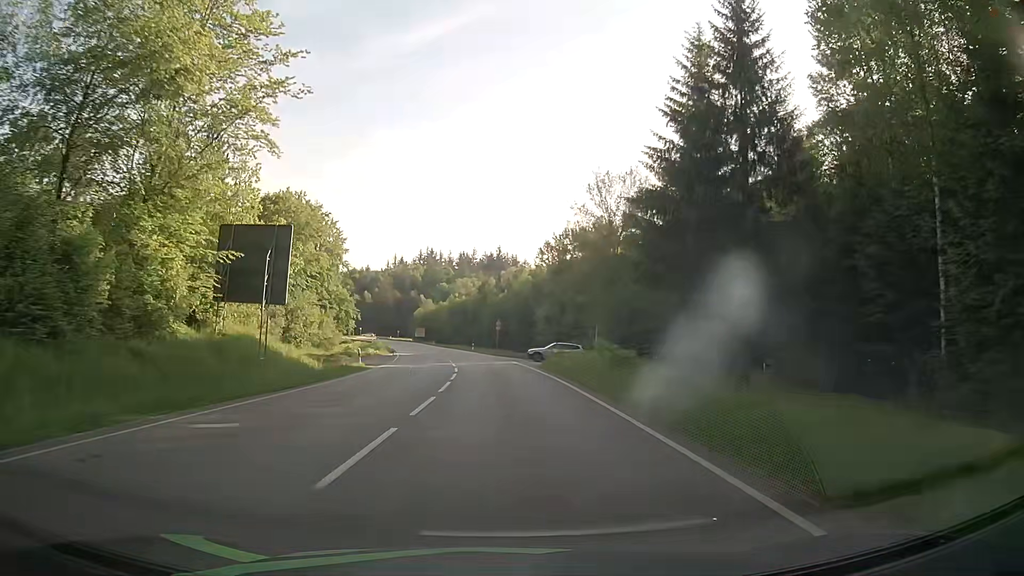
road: secondary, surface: asphalt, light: Day
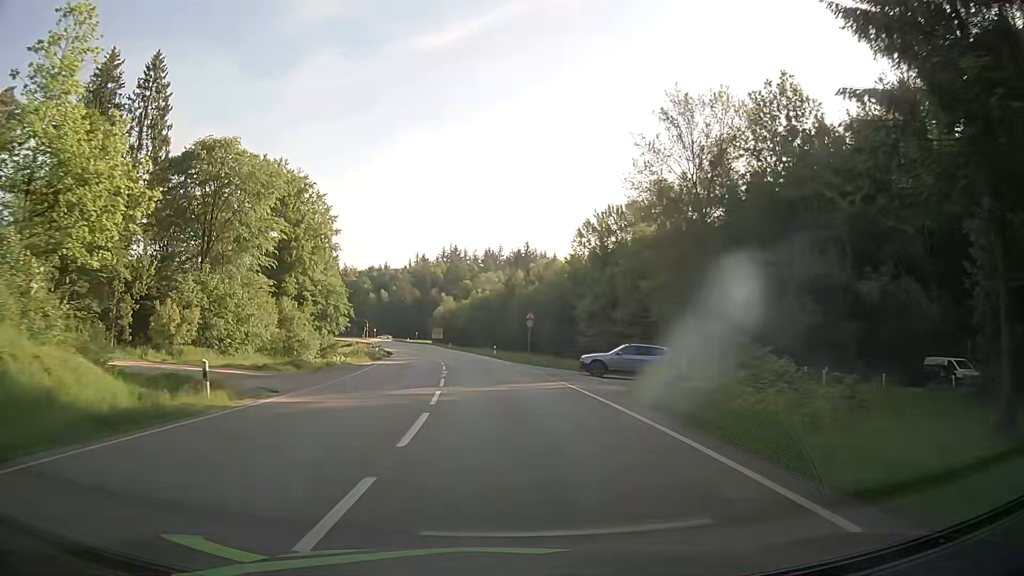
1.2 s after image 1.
(-0.3, +21.7) m; -2°
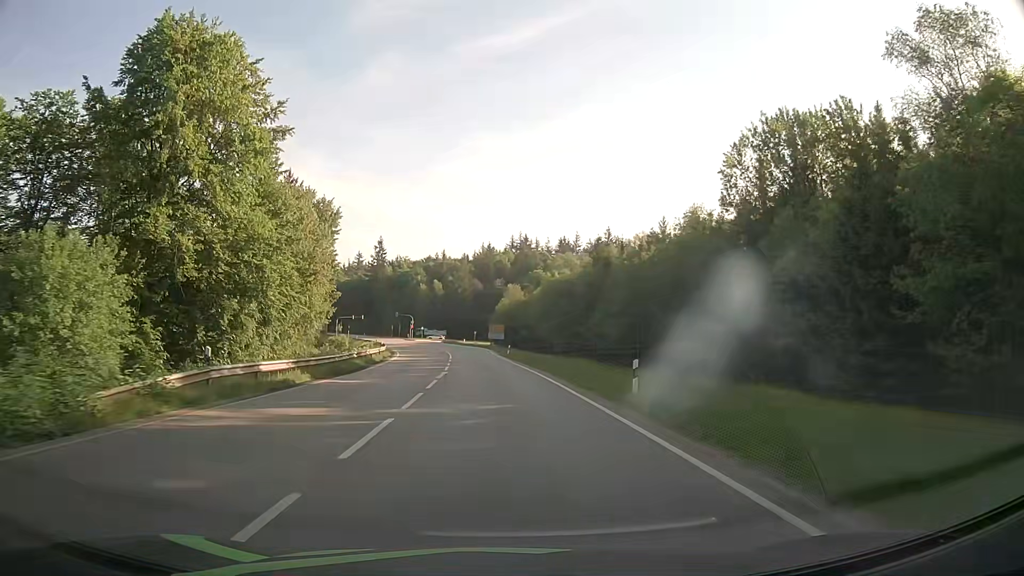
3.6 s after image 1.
(-2.1, +43.2) m; -6°
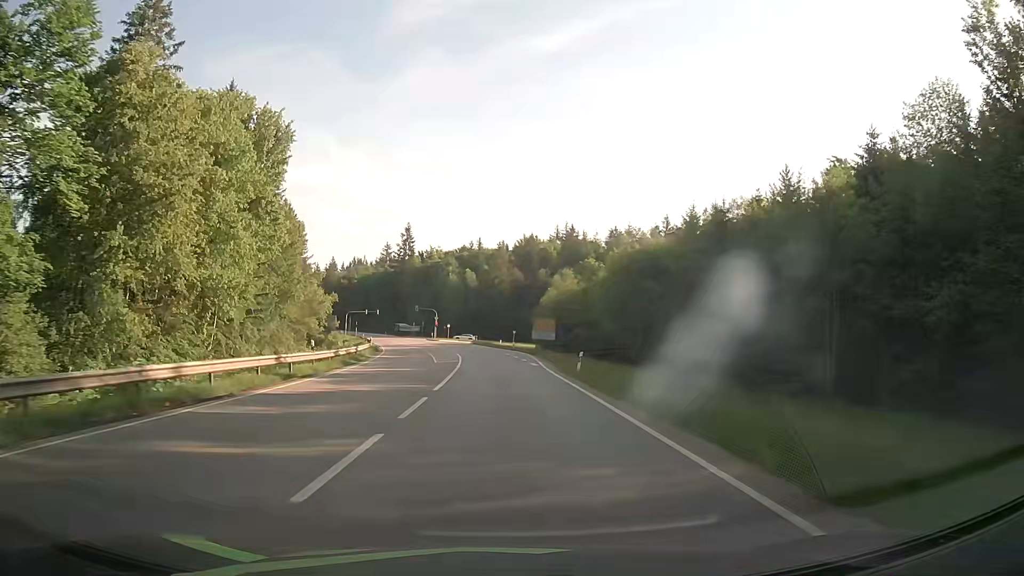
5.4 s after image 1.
(-1.1, +32.3) m; -4°
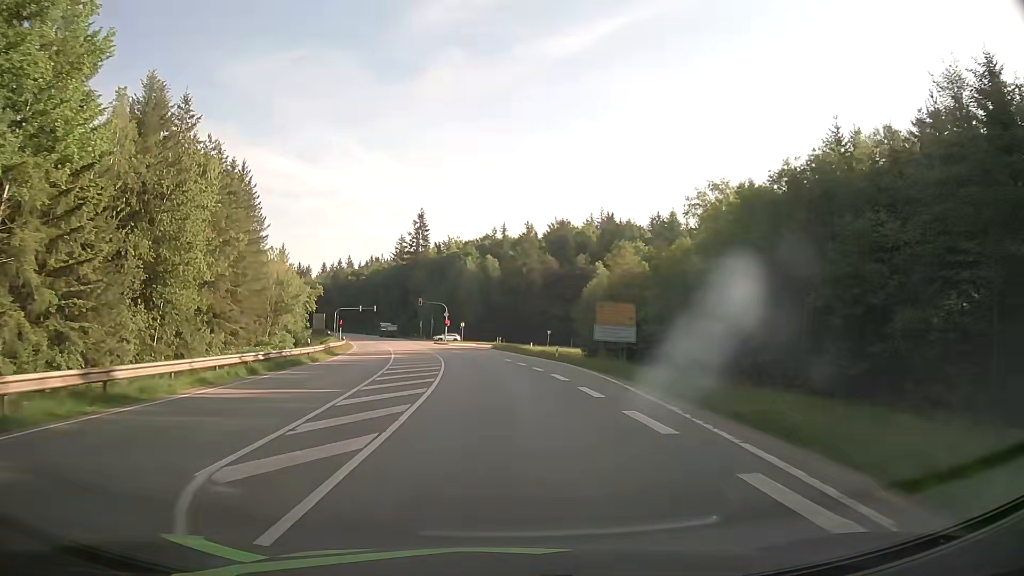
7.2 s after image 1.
(-0.6, +31.7) m; -2°
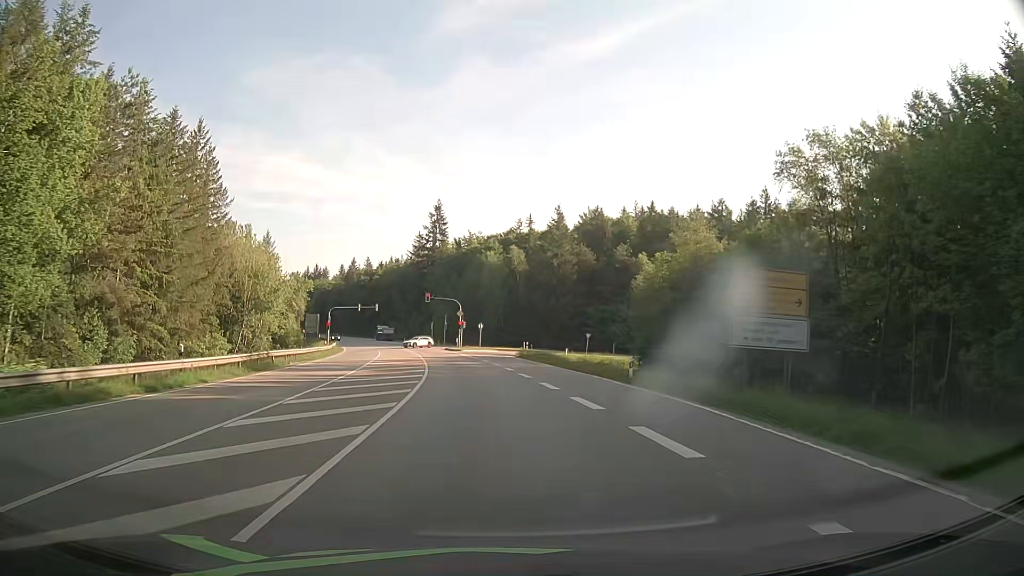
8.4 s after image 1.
(-0.3, +19.9) m; -2°
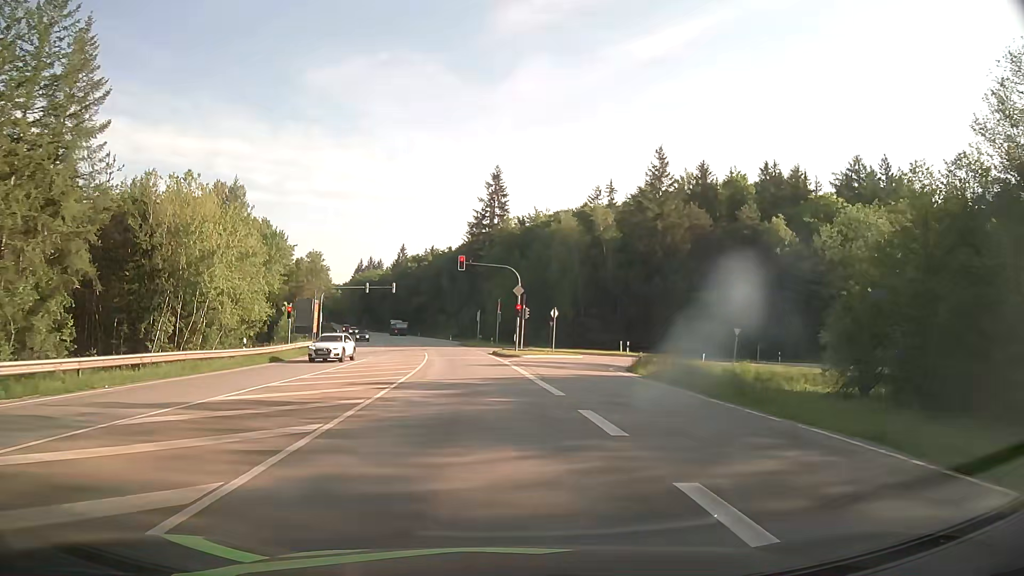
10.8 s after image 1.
(-1.4, +33.9) m; -5°
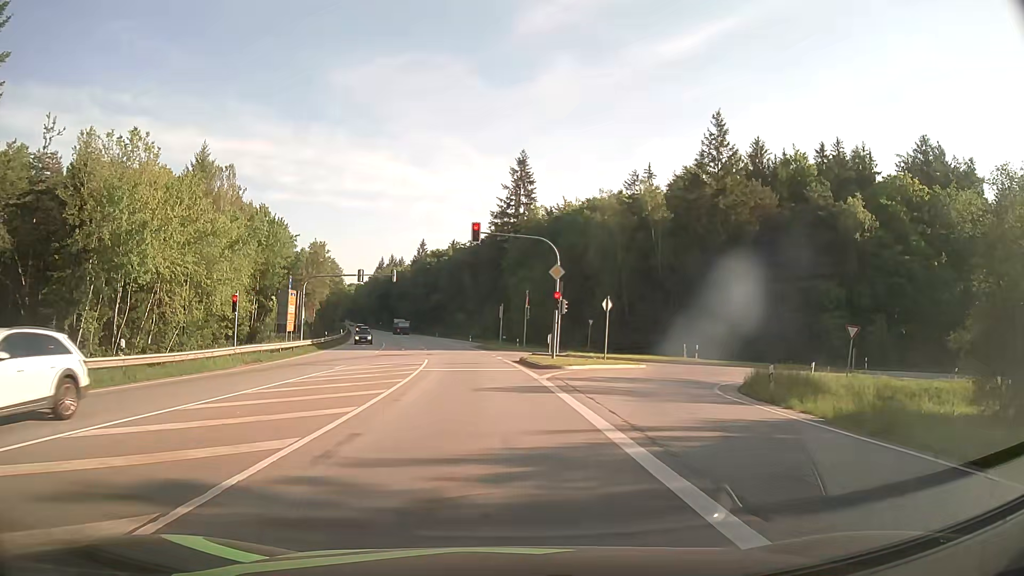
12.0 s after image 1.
(-0.3, +13.4) m; -3°
(0, +10) (0, +20) (-1, +30) (-2, +40) (-4, +50) (-5, +60) (-7, +70) (-9, +79) (-11, +89) (-13, +99) m
